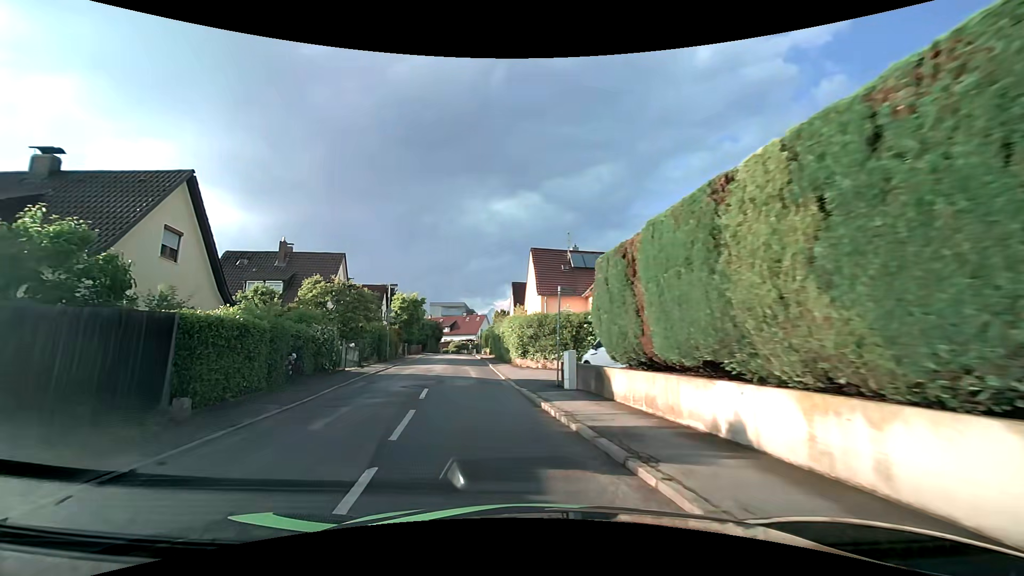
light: Day
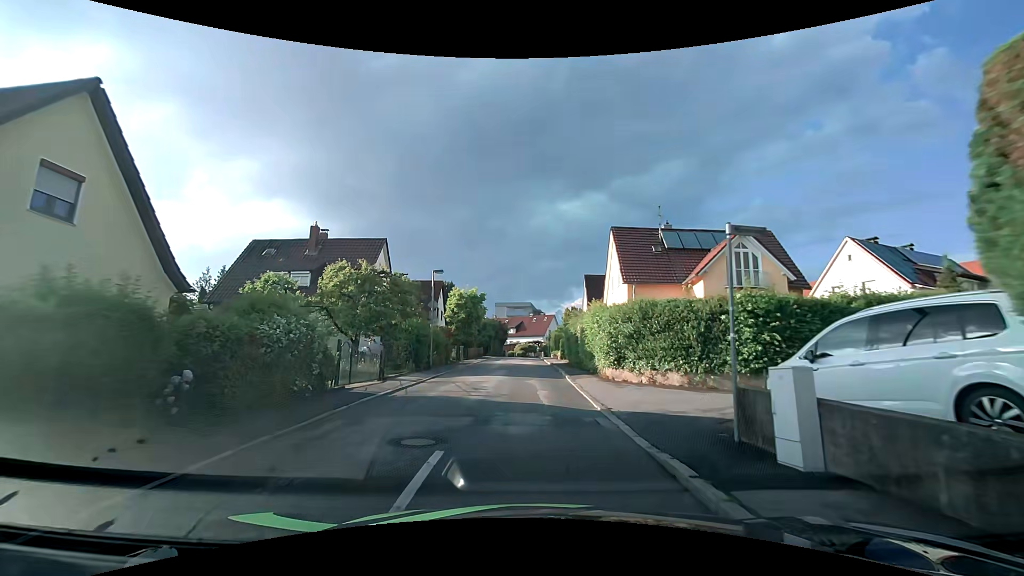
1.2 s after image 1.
(-0.8, +8.1) m; -8°
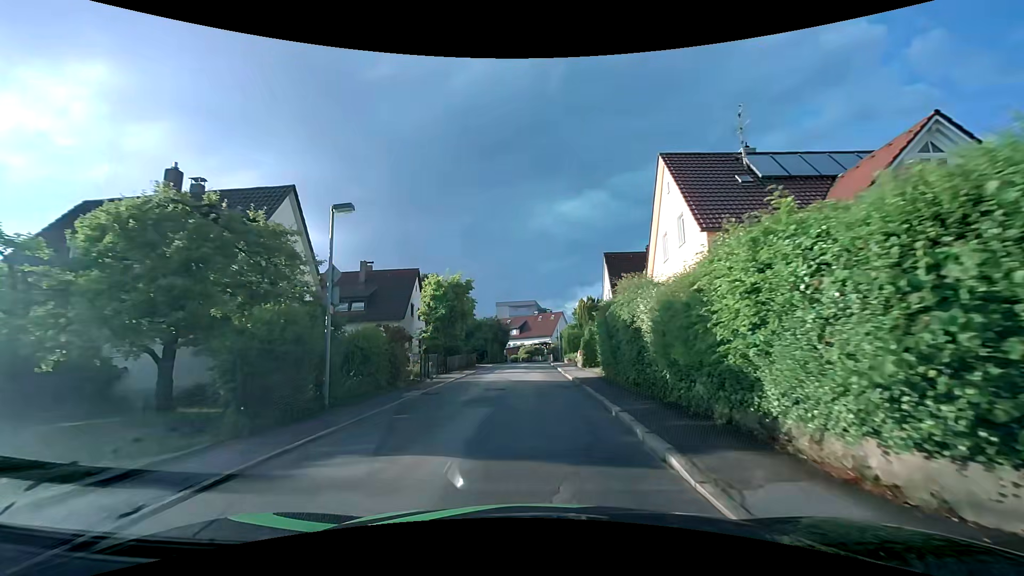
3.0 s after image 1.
(-0.1, +13.5) m; -1°
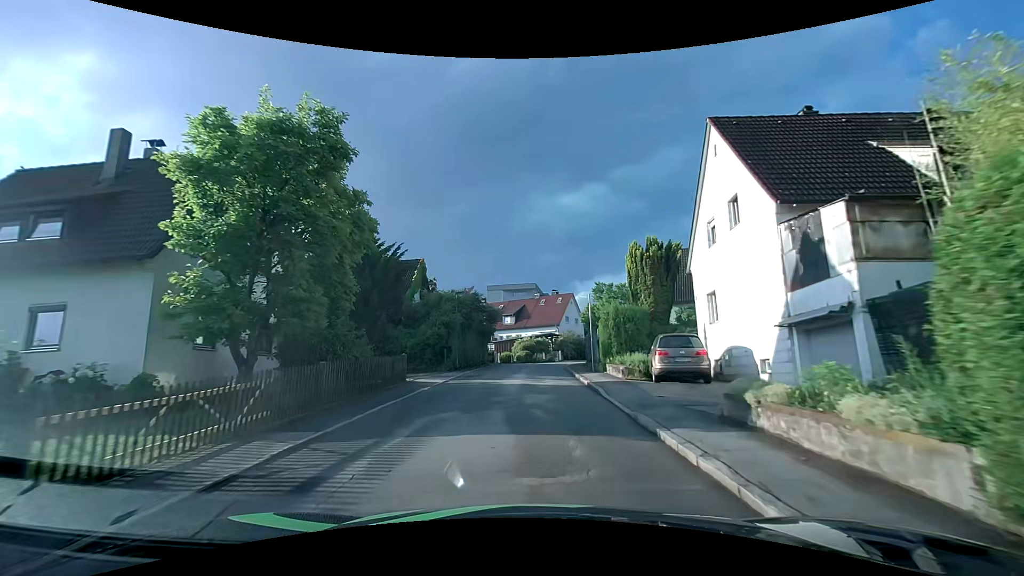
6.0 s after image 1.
(-0.2, +25.2) m; 0°
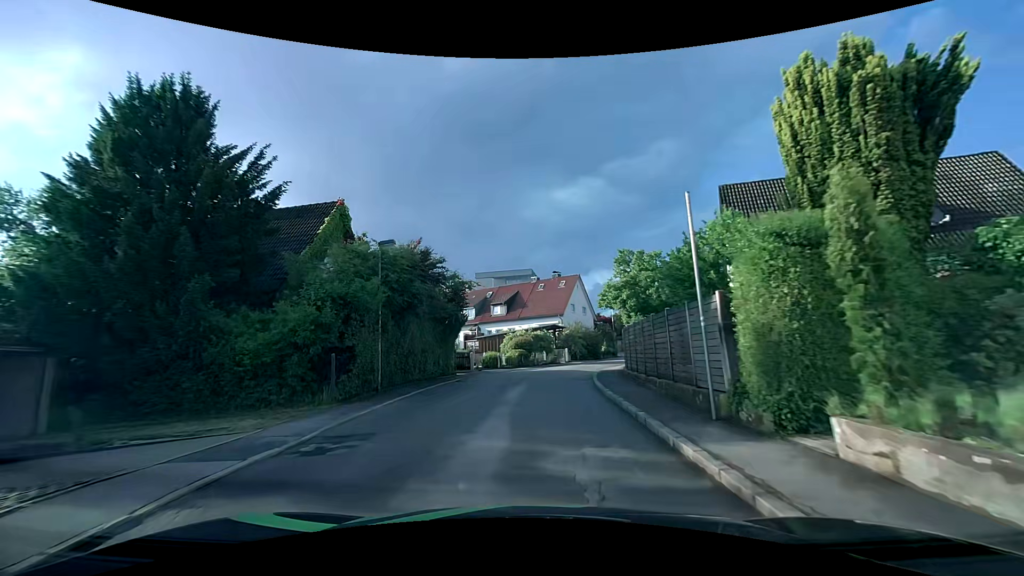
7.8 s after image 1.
(0.0, +15.6) m; 0°
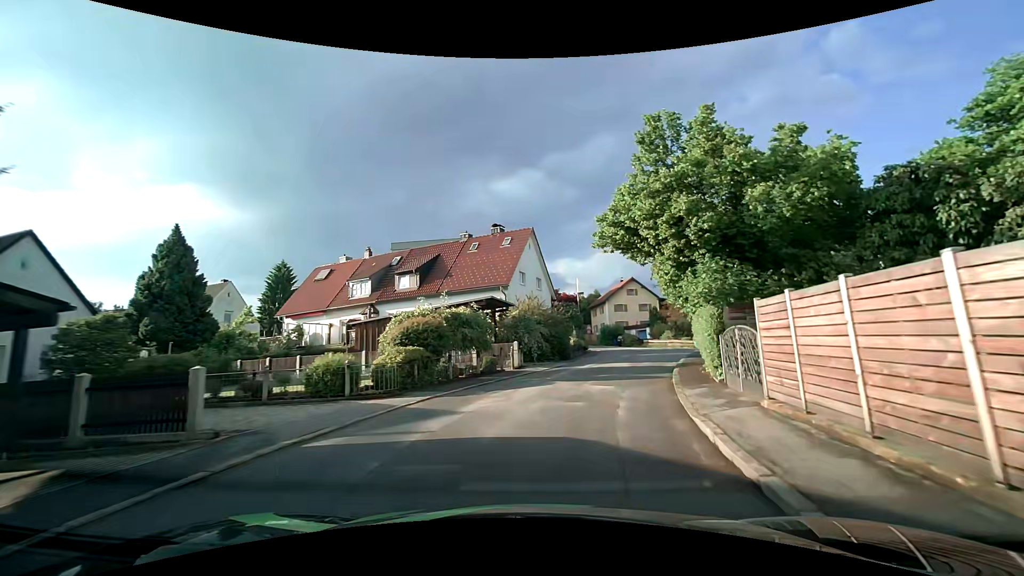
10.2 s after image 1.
(+0.6, +20.6) m; +7°
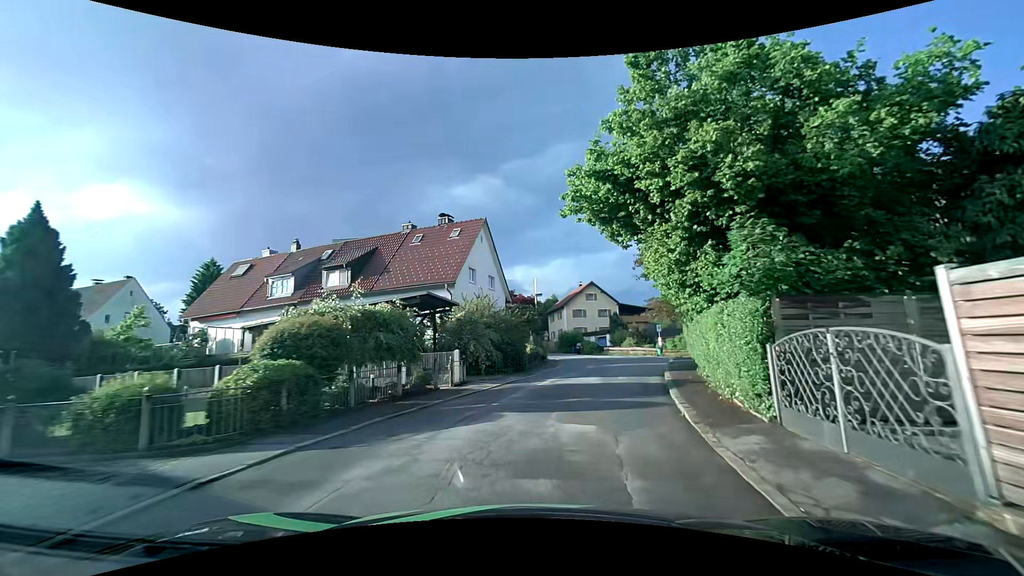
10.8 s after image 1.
(+0.2, +4.9) m; +5°
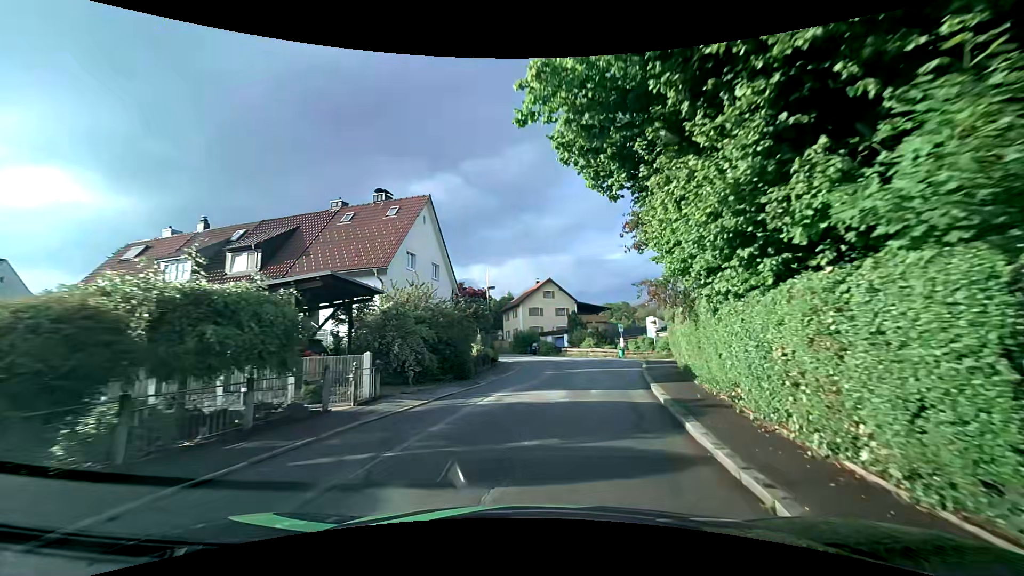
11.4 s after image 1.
(+0.2, +4.8) m; +5°
(+1, +10) (+2, +20) (+4, +30) (+3, +40) (+1, +49) (-3, +59) (-6, +68) (-9, +78) (-12, +87) (-15, +97) m
